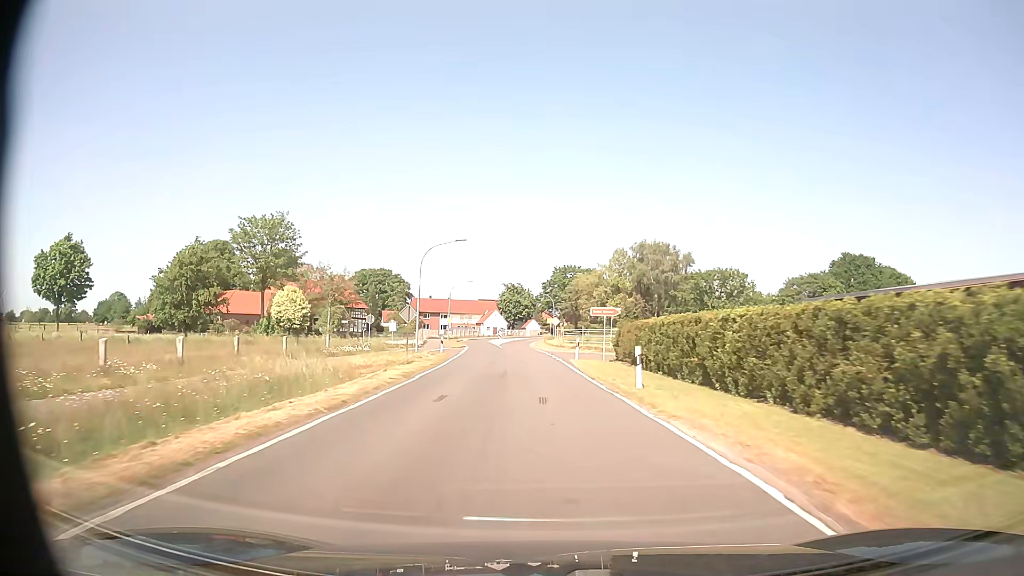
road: secondary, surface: paved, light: Day
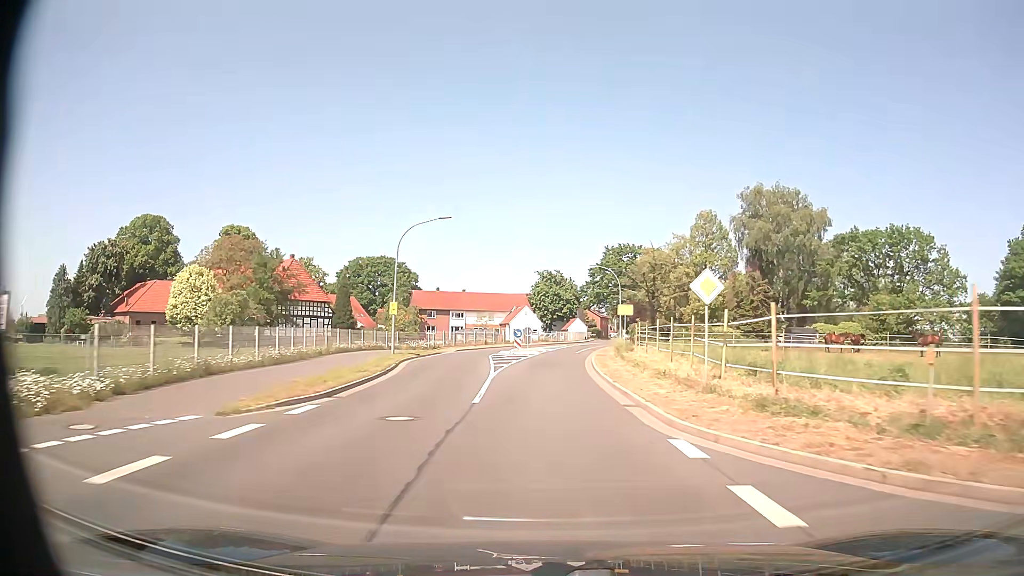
(-1.9, +48.3) m; -3°
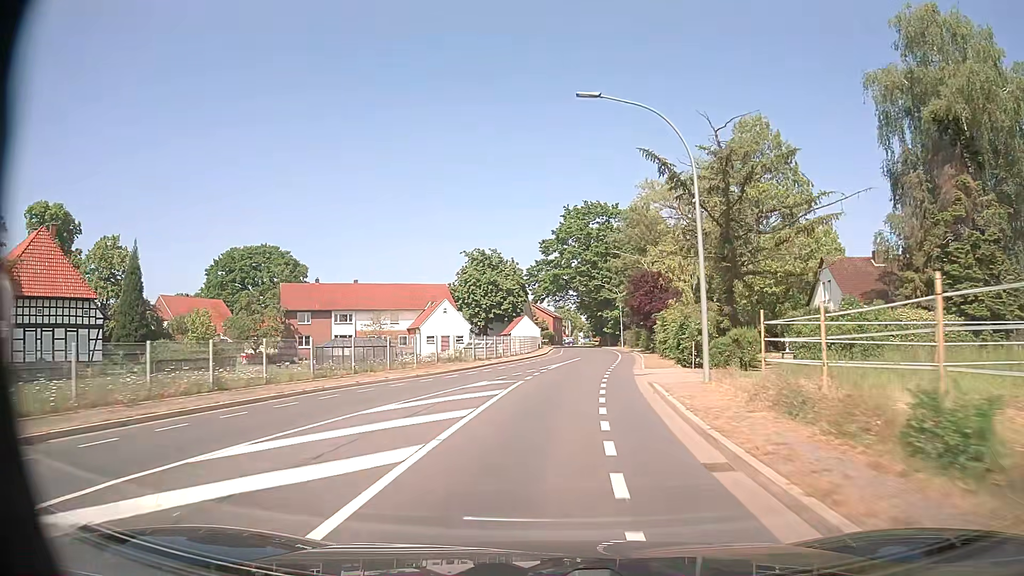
(+1.1, +45.6) m; +5°
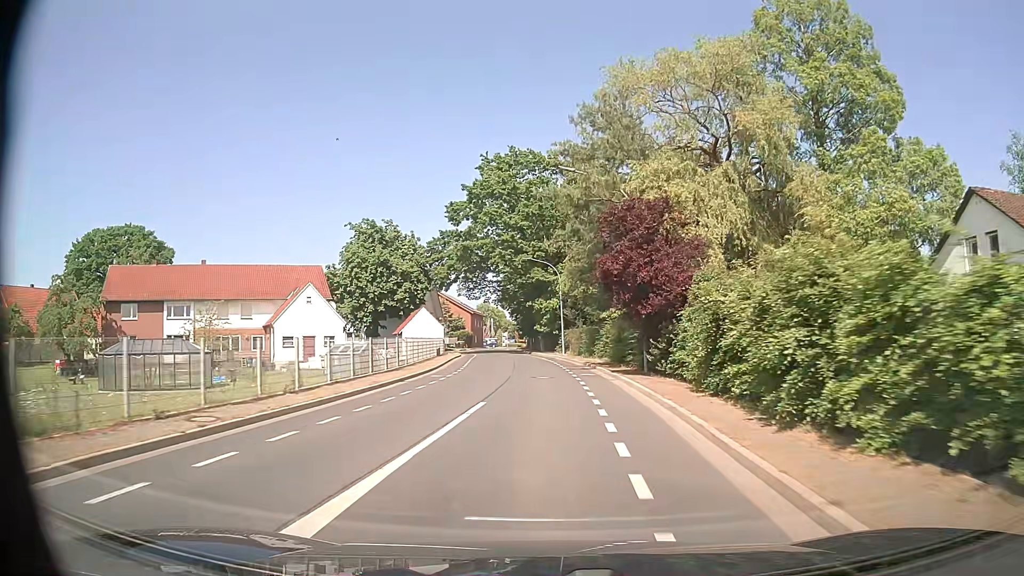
(+1.5, +25.6) m; +6°
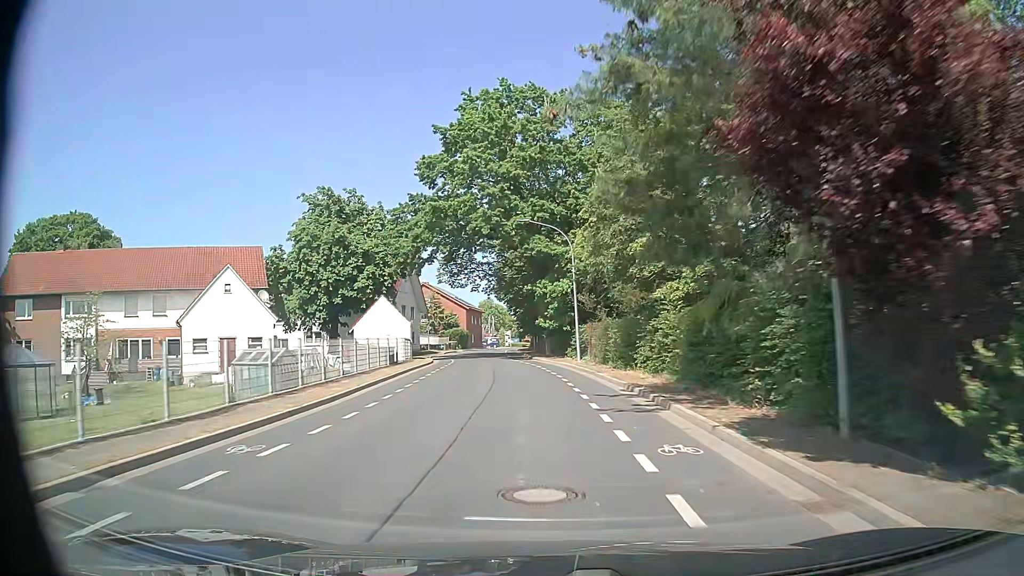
(0.0, +16.7) m; -1°
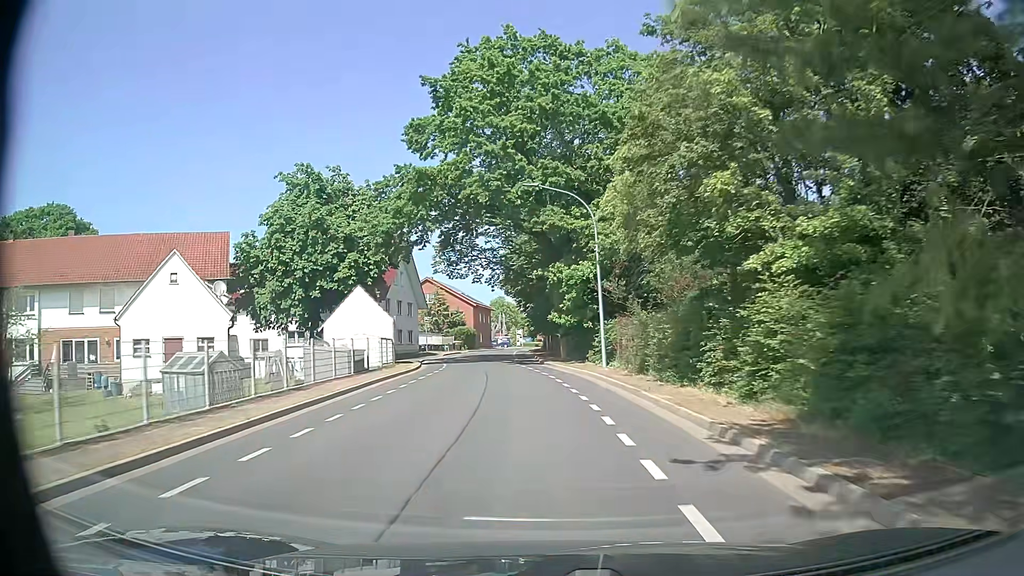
(-0.1, +8.3) m; 0°
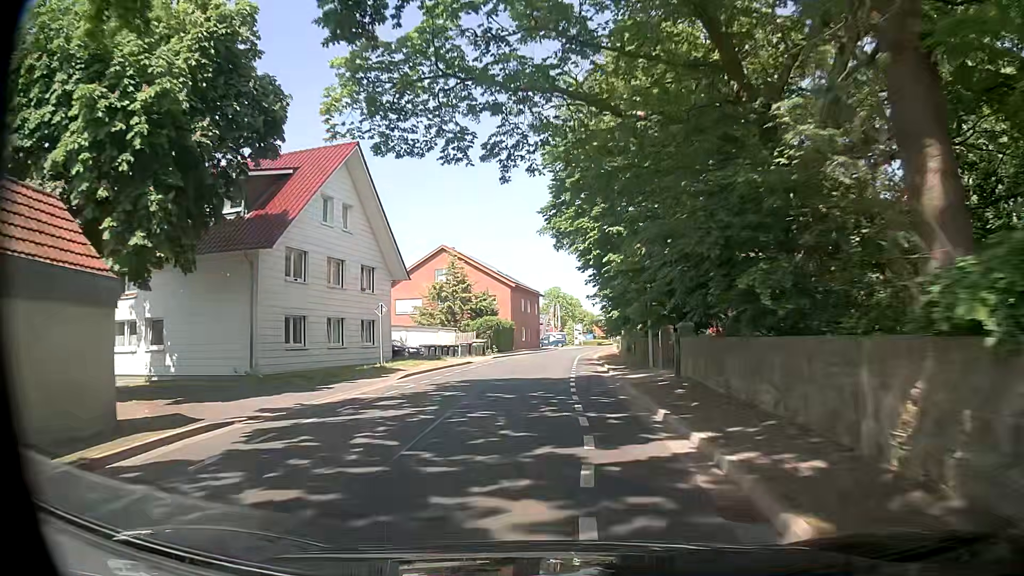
(-2.0, +32.7) m; -6°
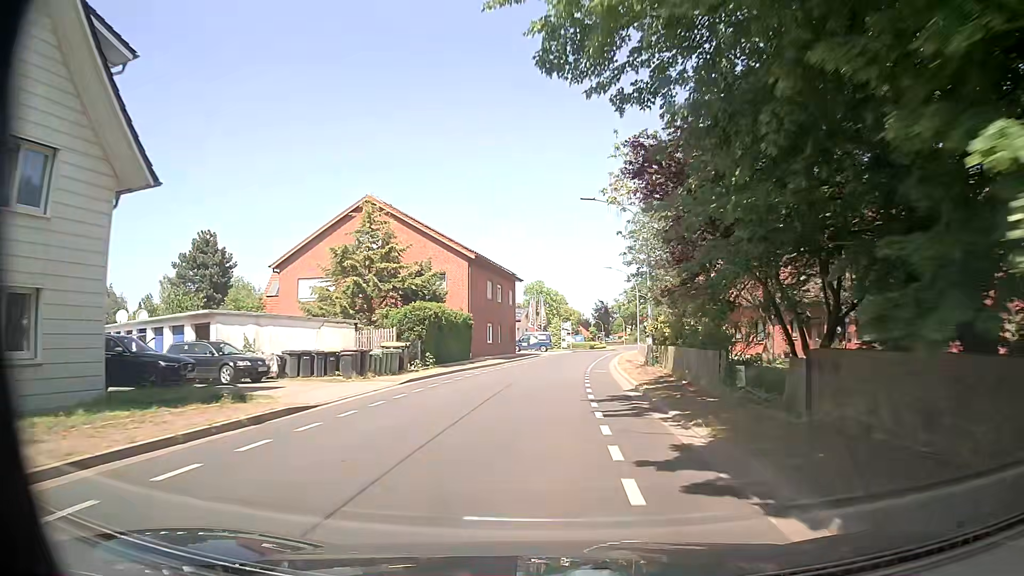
(+0.3, +24.3) m; +1°
(0, +10) (+1, +20) (+1, +30) (+2, +40) (+3, +50) (+5, +60) (+7, +70) (+9, +79) (+11, +89) (+13, +99) m
